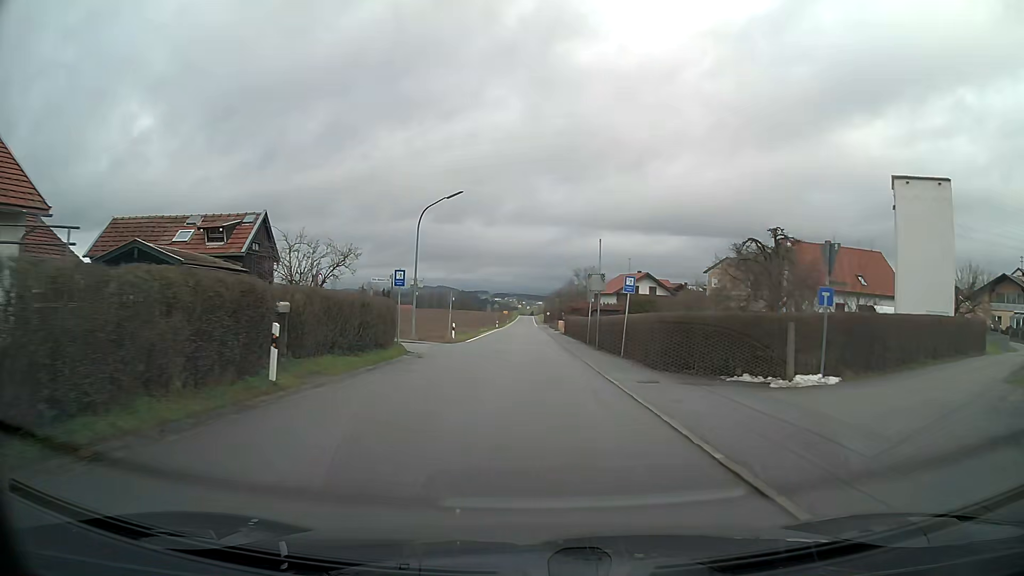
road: tertiary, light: Day
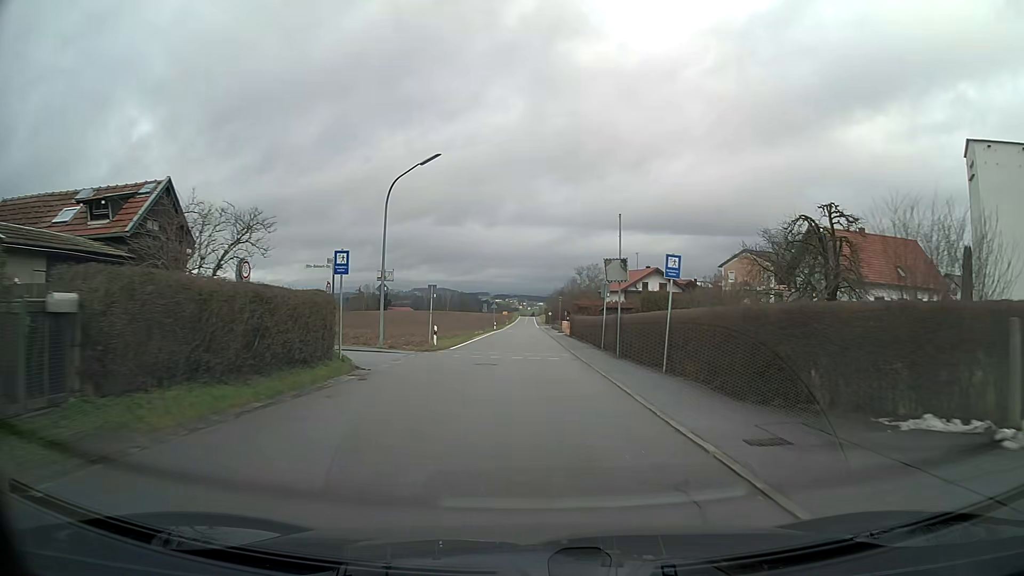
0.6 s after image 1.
(0.0, +7.8) m; 0°
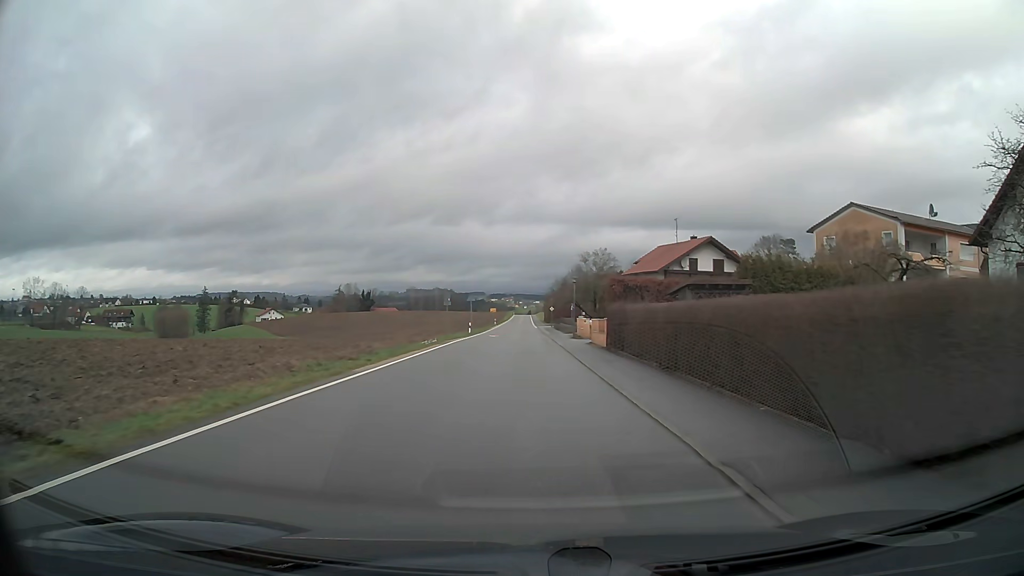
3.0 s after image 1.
(+0.1, +31.1) m; 0°
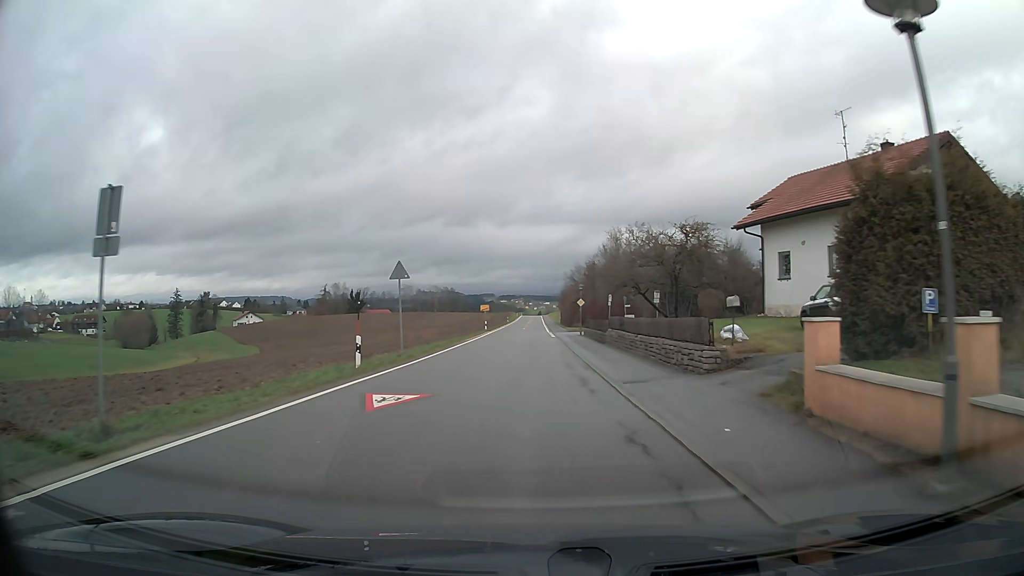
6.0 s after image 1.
(-0.2, +38.7) m; -1°
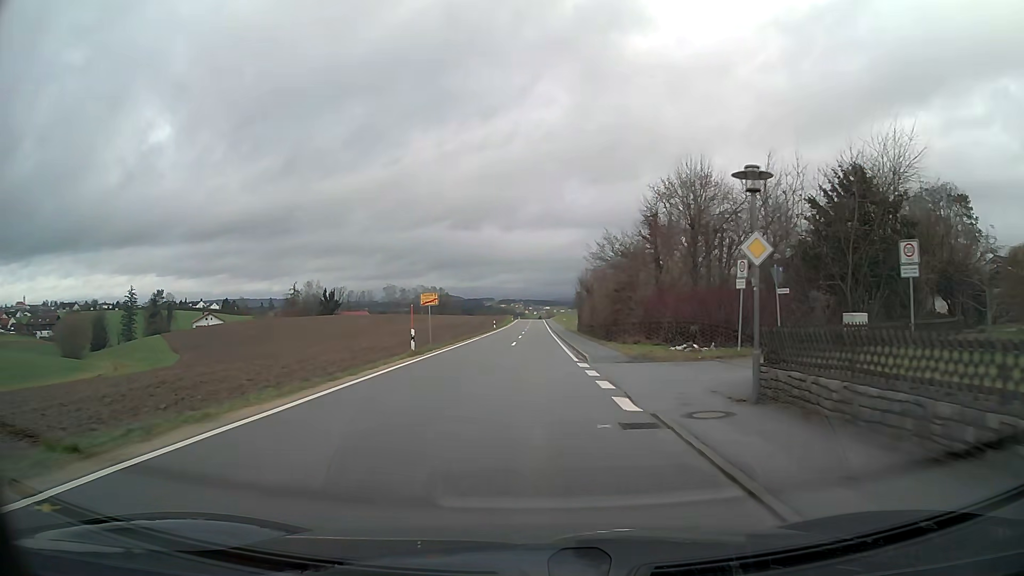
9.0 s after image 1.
(0.0, +39.2) m; 0°
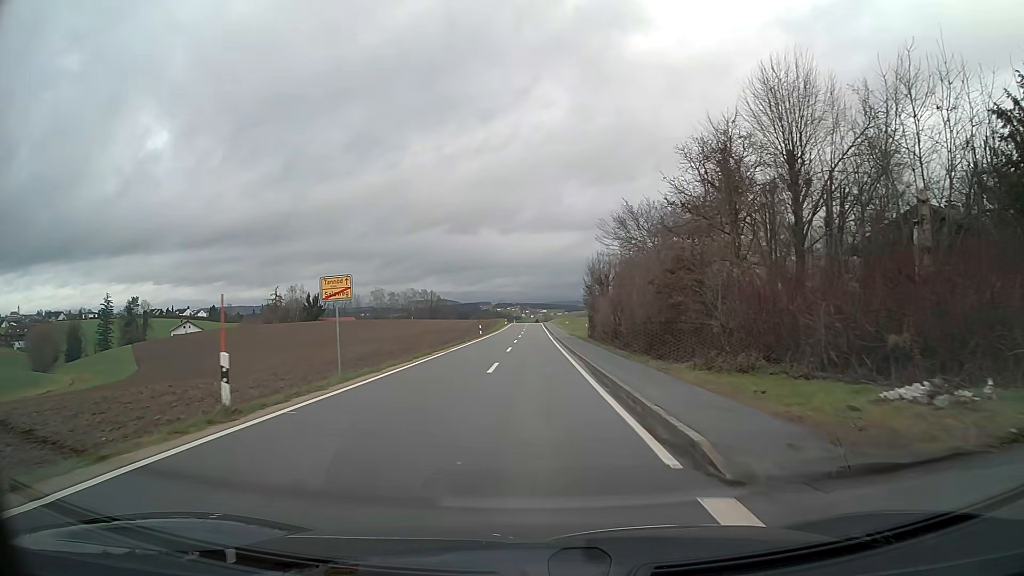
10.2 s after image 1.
(0.0, +15.6) m; 0°
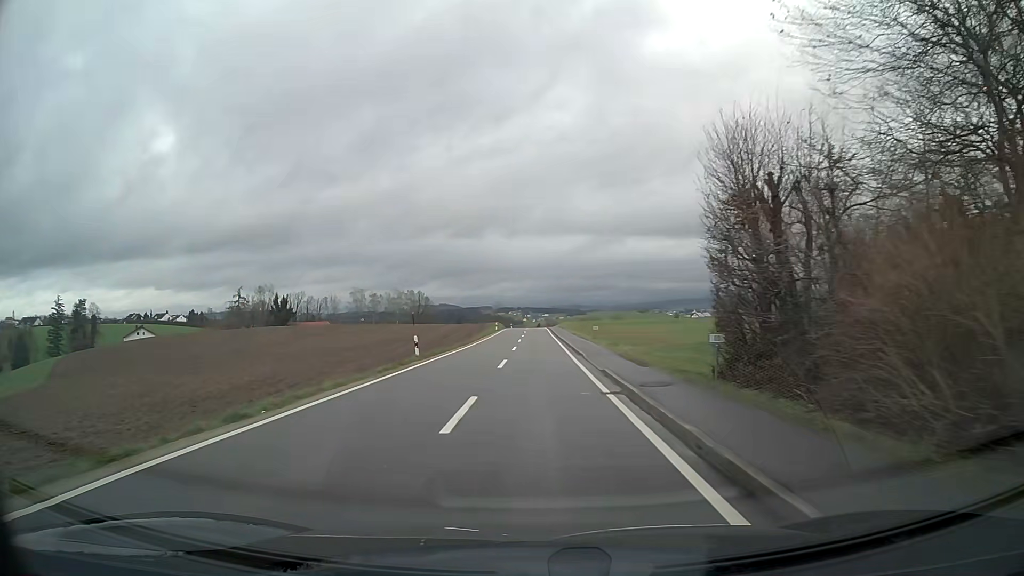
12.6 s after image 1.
(-0.1, +33.8) m; 0°
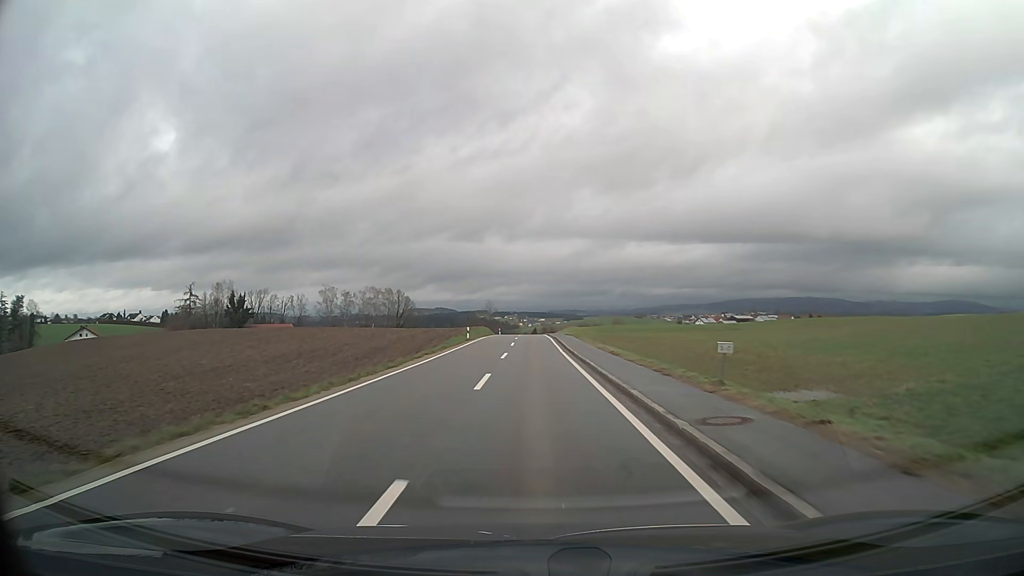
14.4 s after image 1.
(+0.1, +30.6) m; 0°
